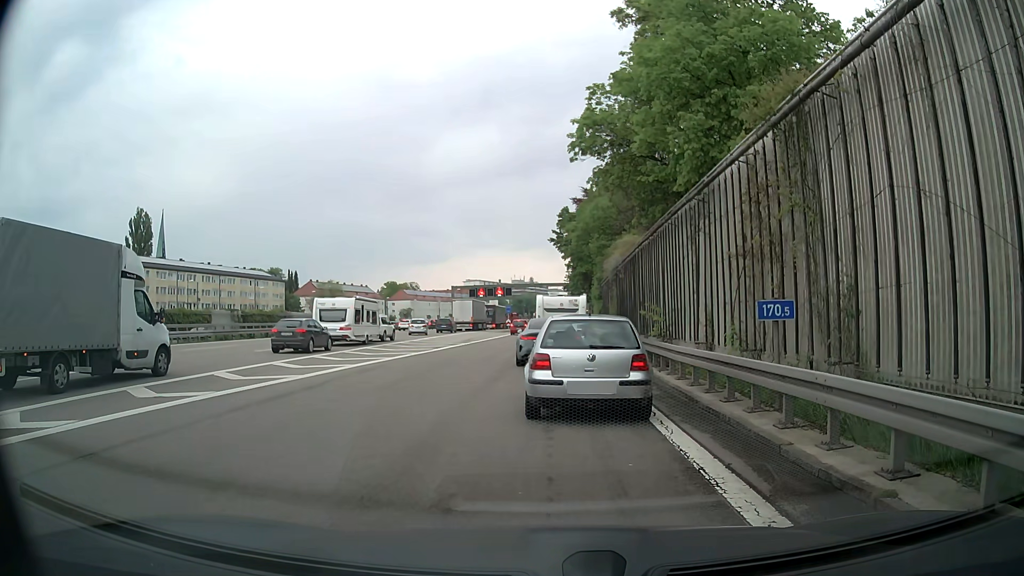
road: motorway_link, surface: asphalt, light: Day
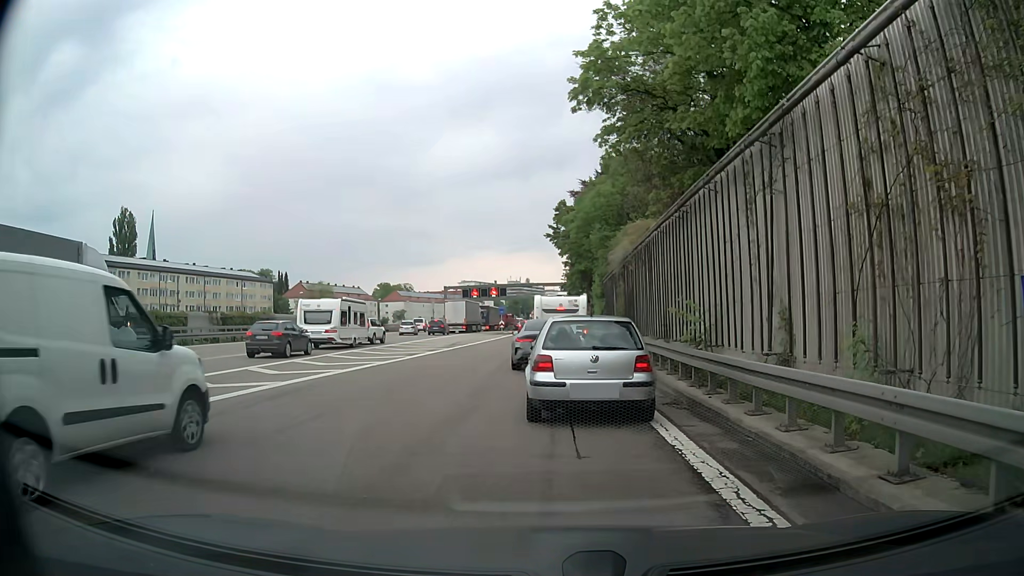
(0.0, +5.7) m; +1°
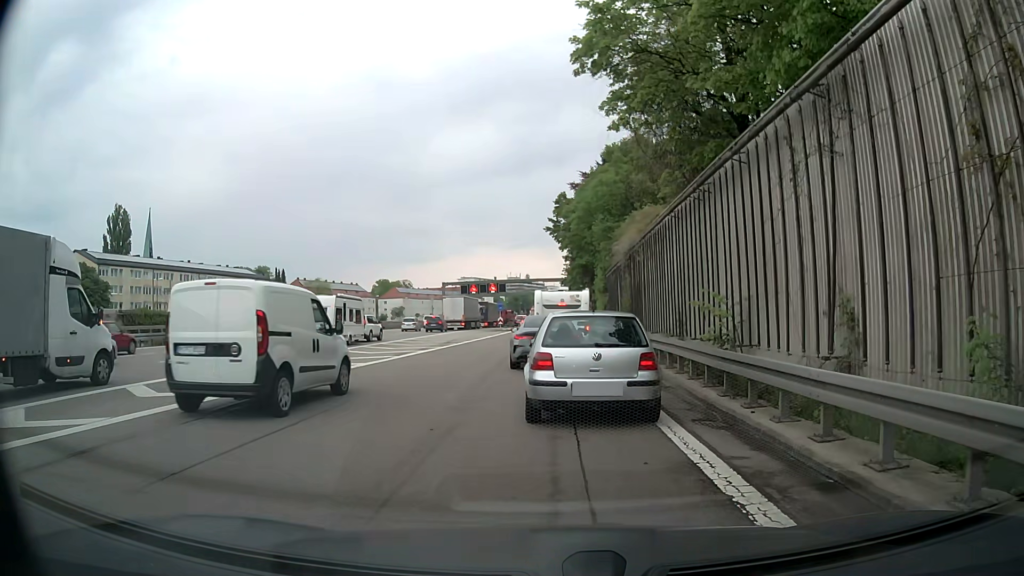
(0.0, +2.4) m; -2°
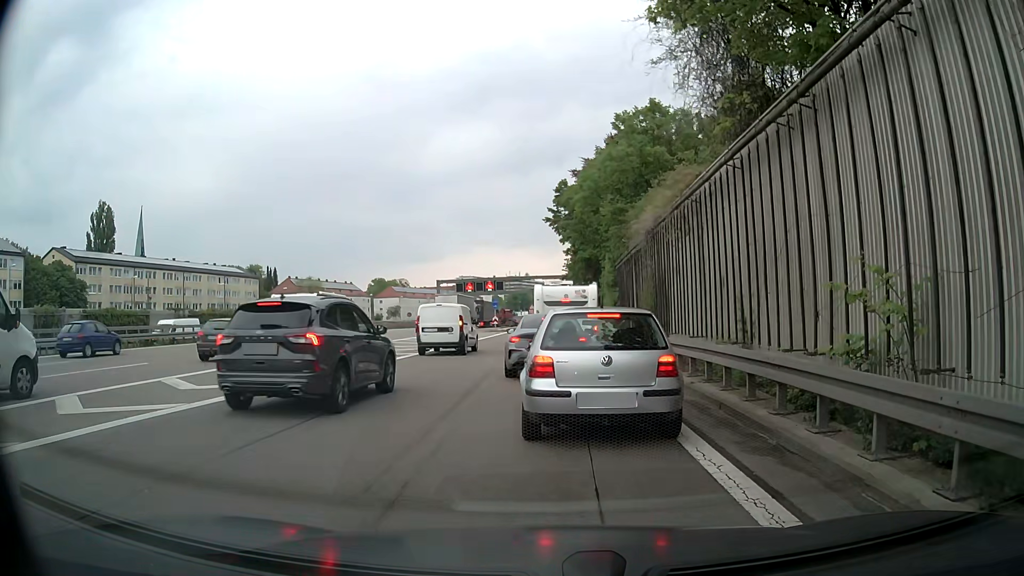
(+0.2, +6.4) m; +1°
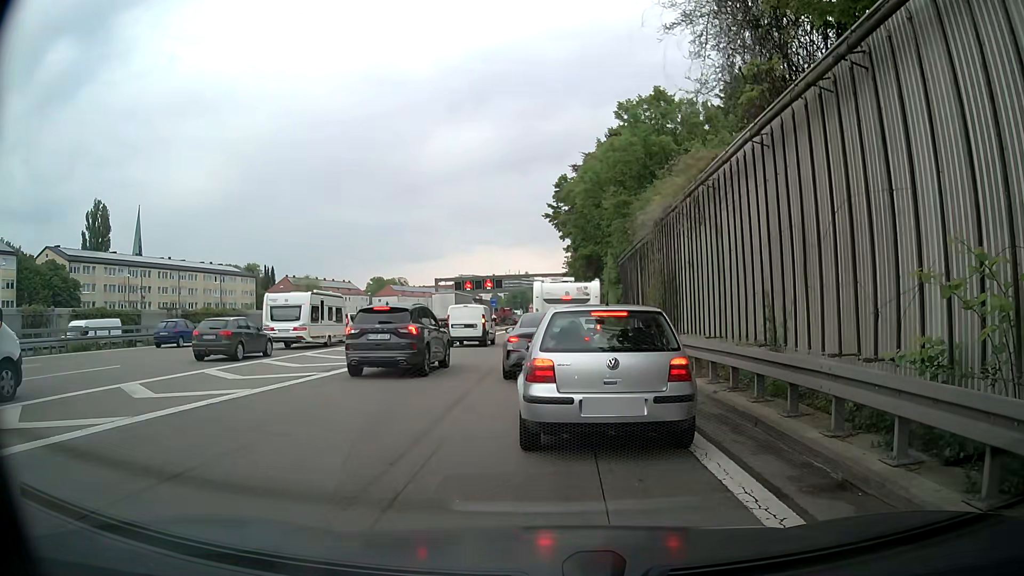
(0.0, +1.7) m; +2°
